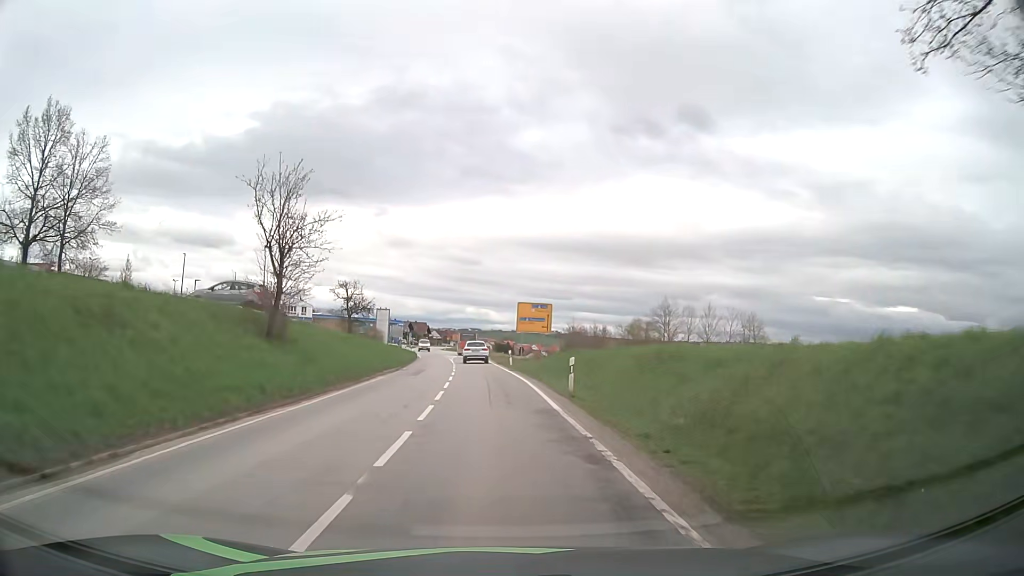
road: secondary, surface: asphalt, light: Day
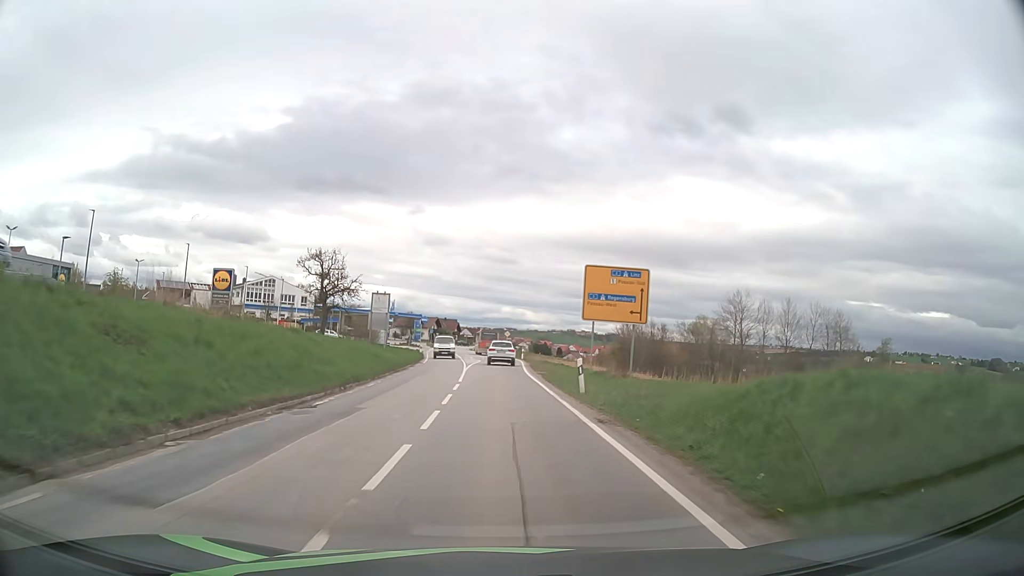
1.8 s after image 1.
(-0.7, +24.0) m; -3°
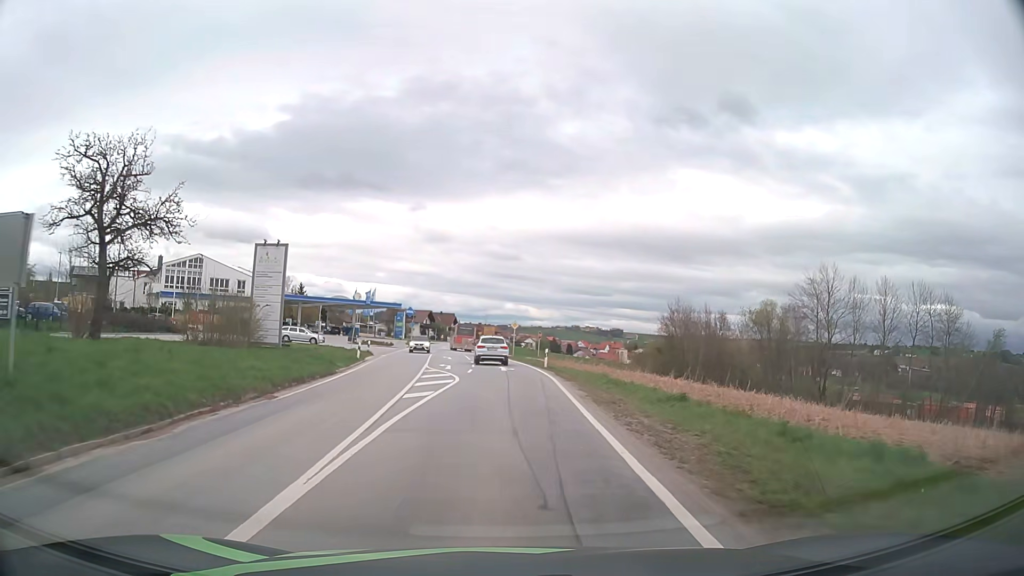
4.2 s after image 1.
(-0.2, +31.3) m; 0°
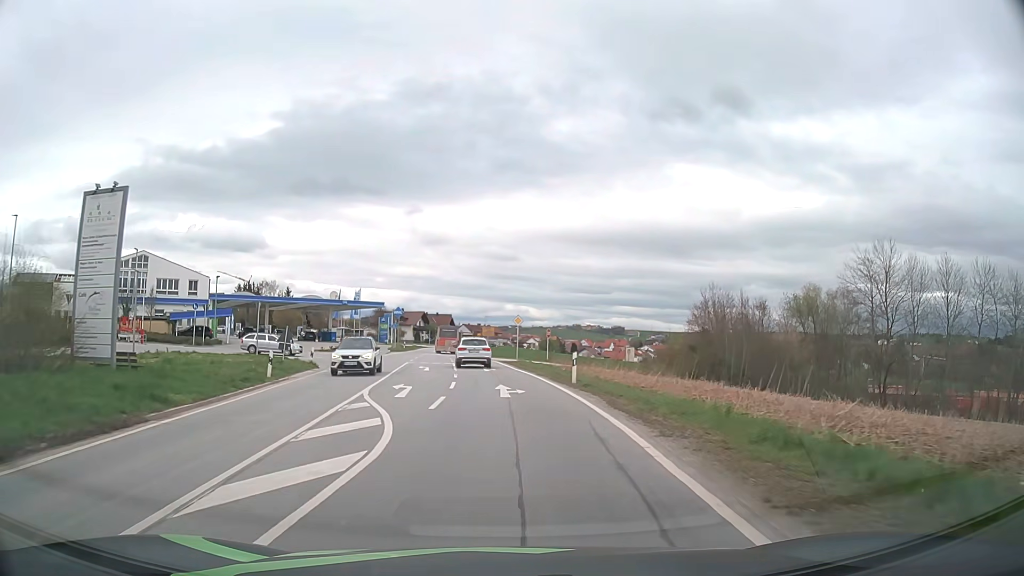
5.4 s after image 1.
(0.0, +14.6) m; 0°
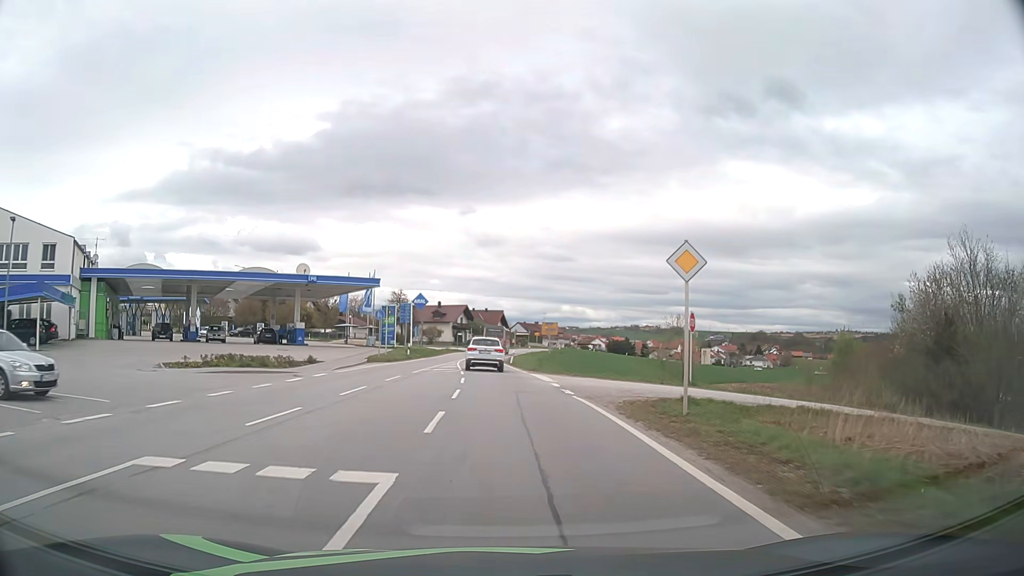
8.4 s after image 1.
(-1.6, +35.6) m; -5°
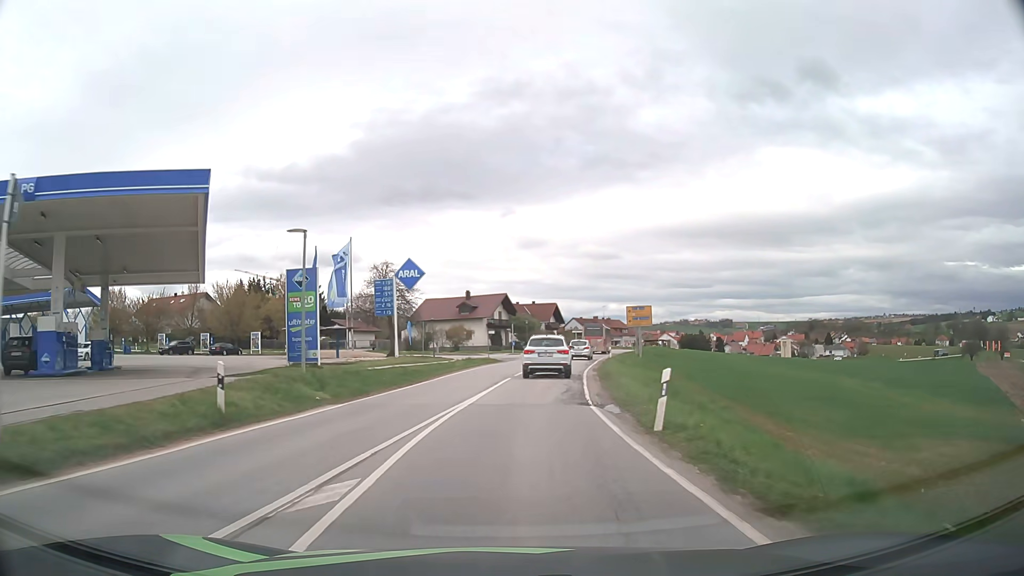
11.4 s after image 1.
(-1.1, +37.3) m; -5°
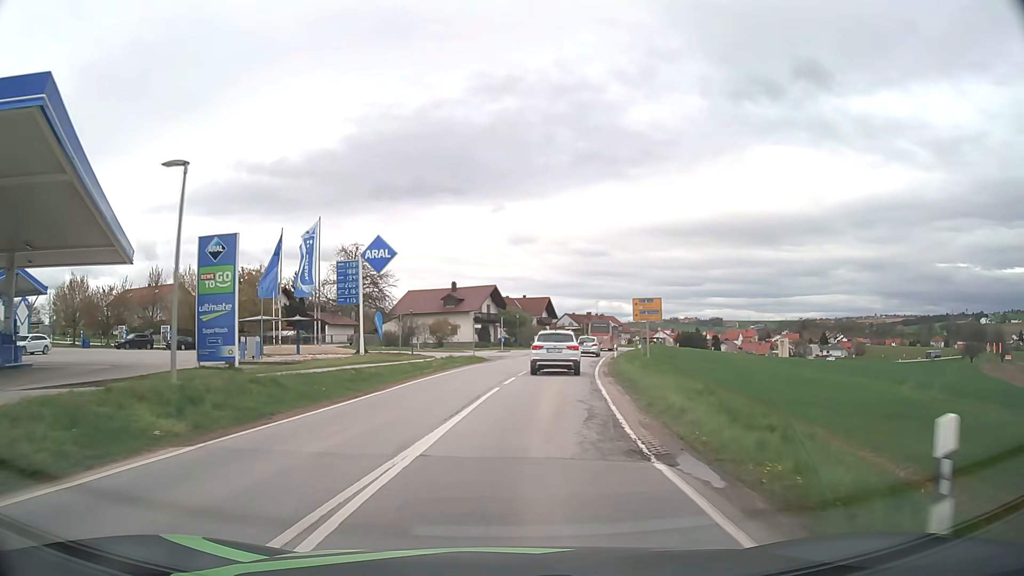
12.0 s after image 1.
(+0.1, +7.4) m; +1°
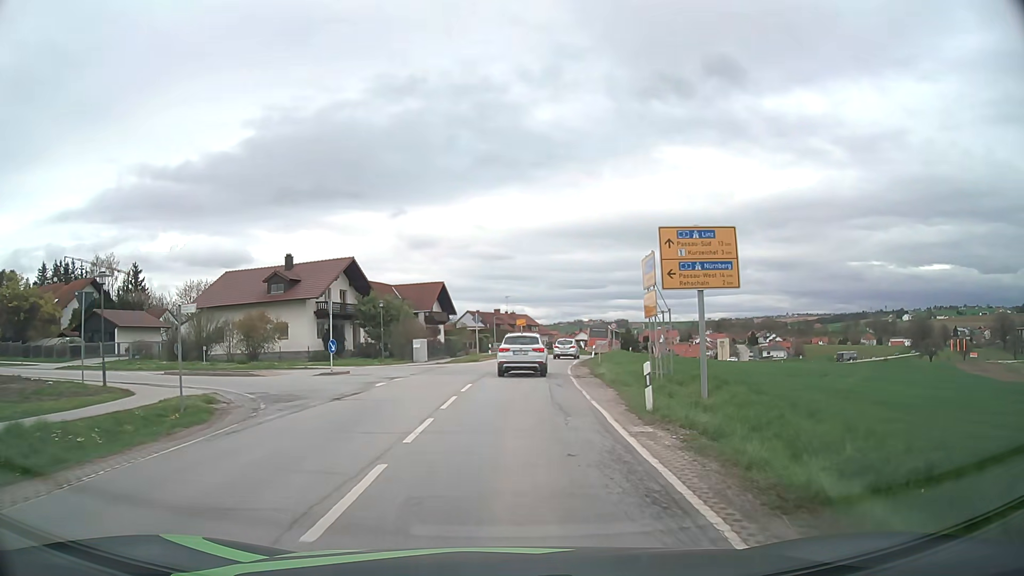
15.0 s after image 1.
(+2.6, +32.9) m; +8°
